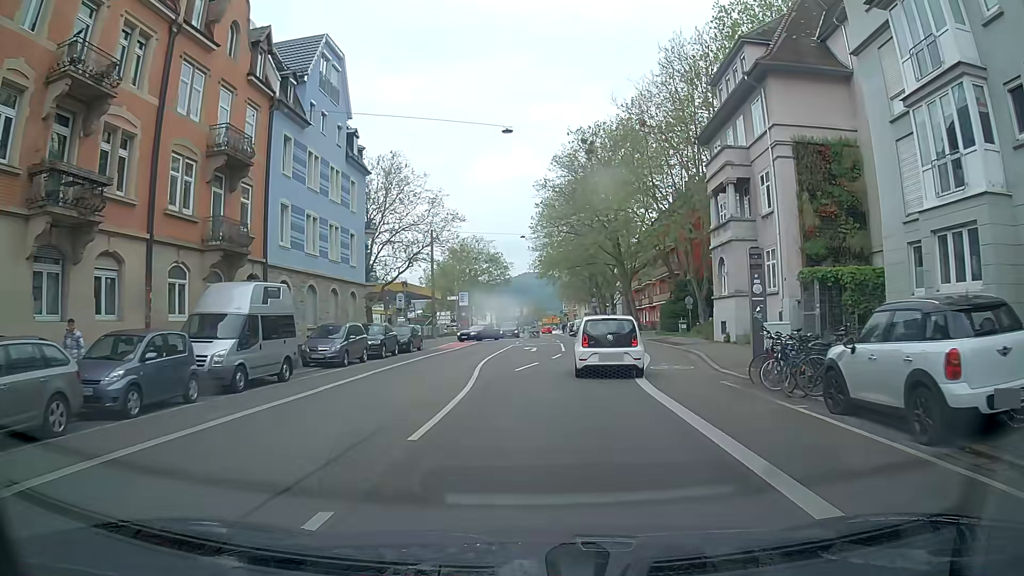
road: secondary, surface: asphalt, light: Day
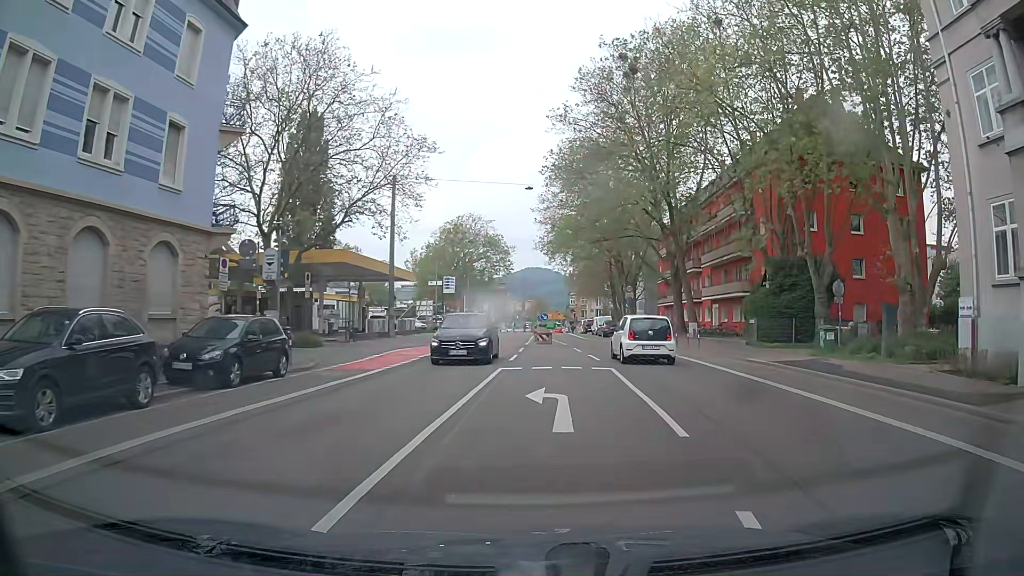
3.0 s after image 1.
(+0.4, +22.9) m; +1°
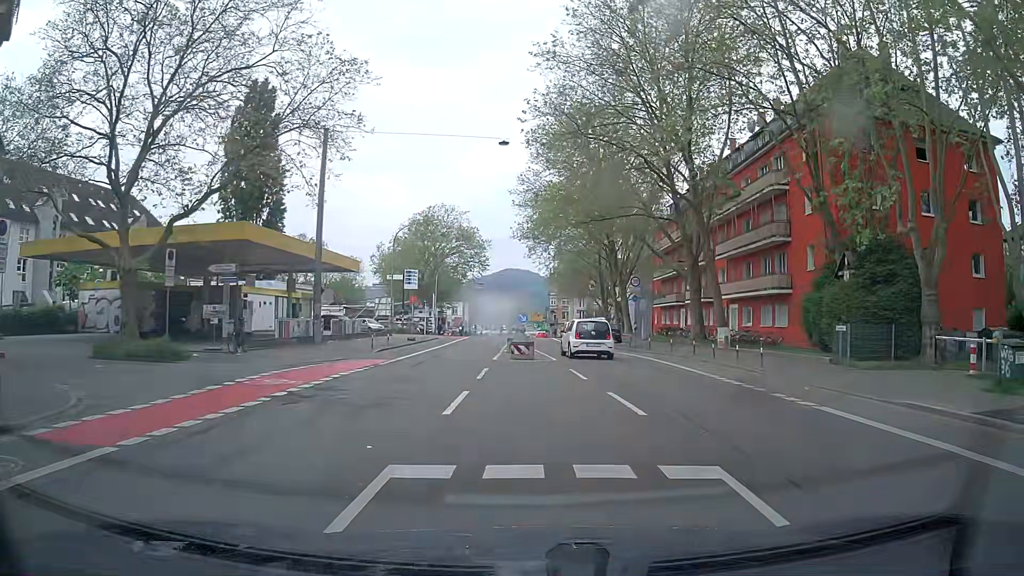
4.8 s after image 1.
(+0.3, +11.9) m; +1°
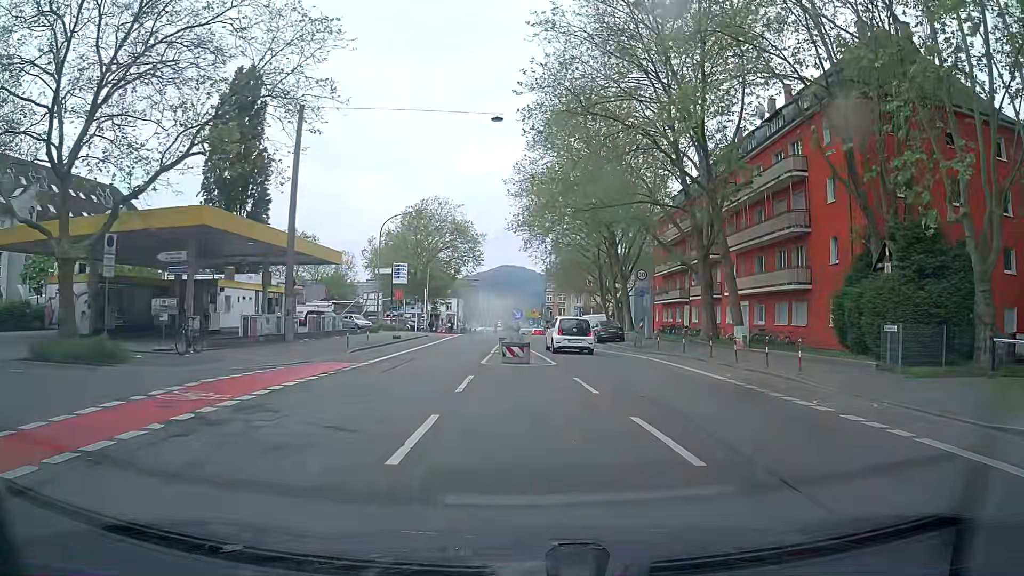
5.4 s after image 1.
(+0.1, +3.5) m; +2°
